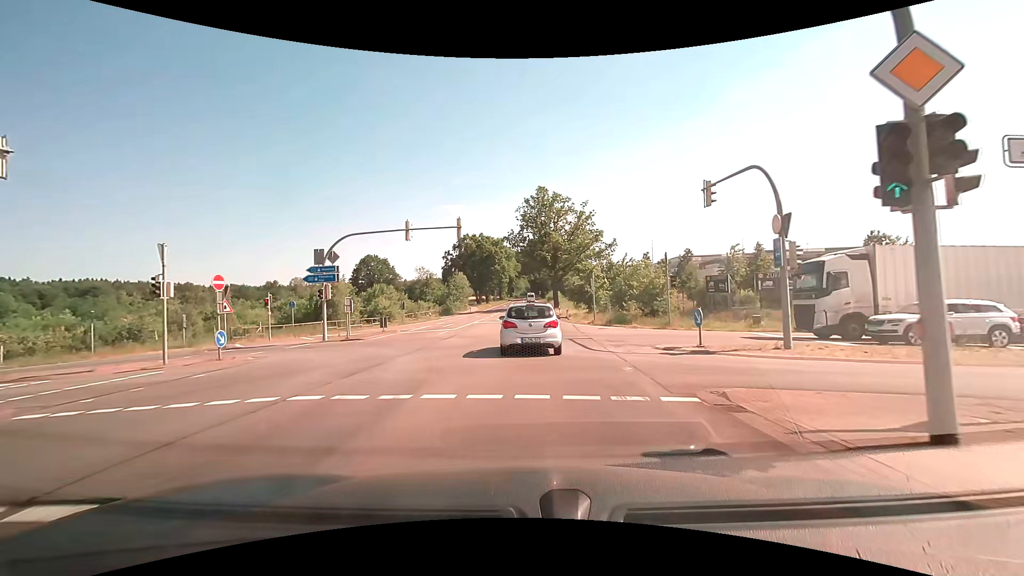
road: primary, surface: asphalt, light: Day
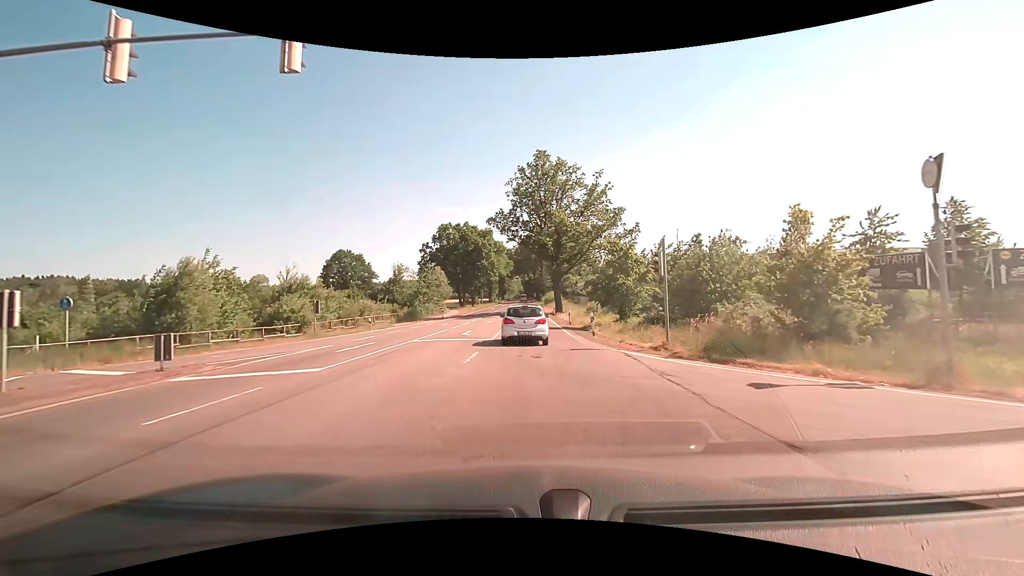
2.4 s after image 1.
(-0.2, +21.1) m; 0°
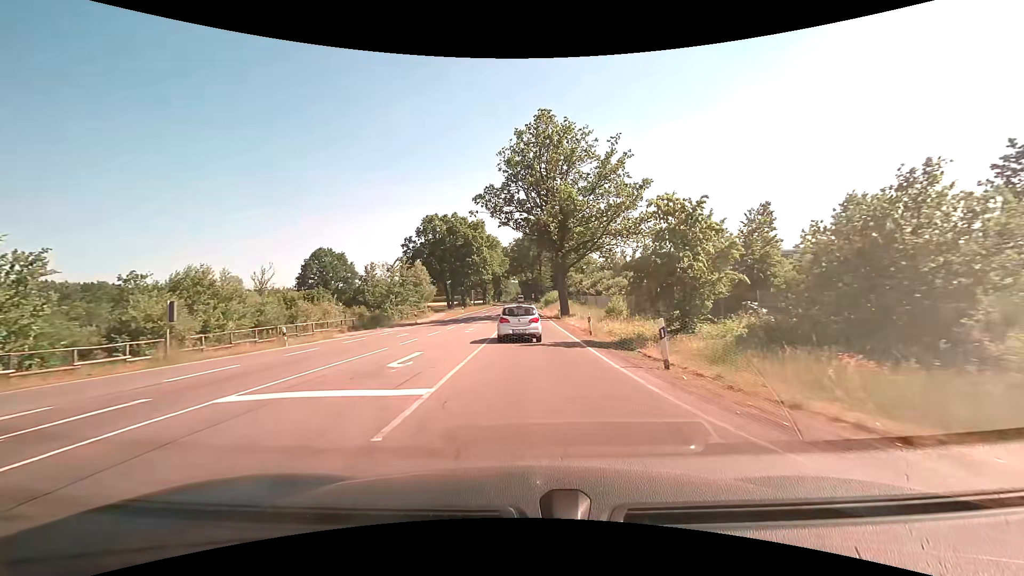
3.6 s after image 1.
(+0.1, +13.4) m; 0°
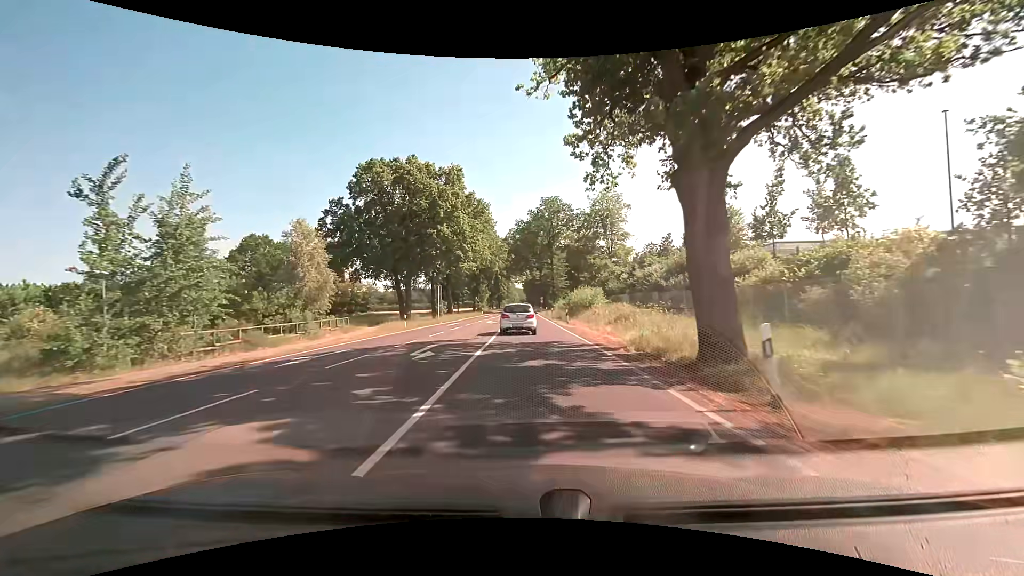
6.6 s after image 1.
(0.0, +38.8) m; 0°
(0, +10) (0, +20) (0, +30) (0, +40) (0, +50) (0, +60) (0, +70) (0, +80) (0, +90) (-1, +100) m
